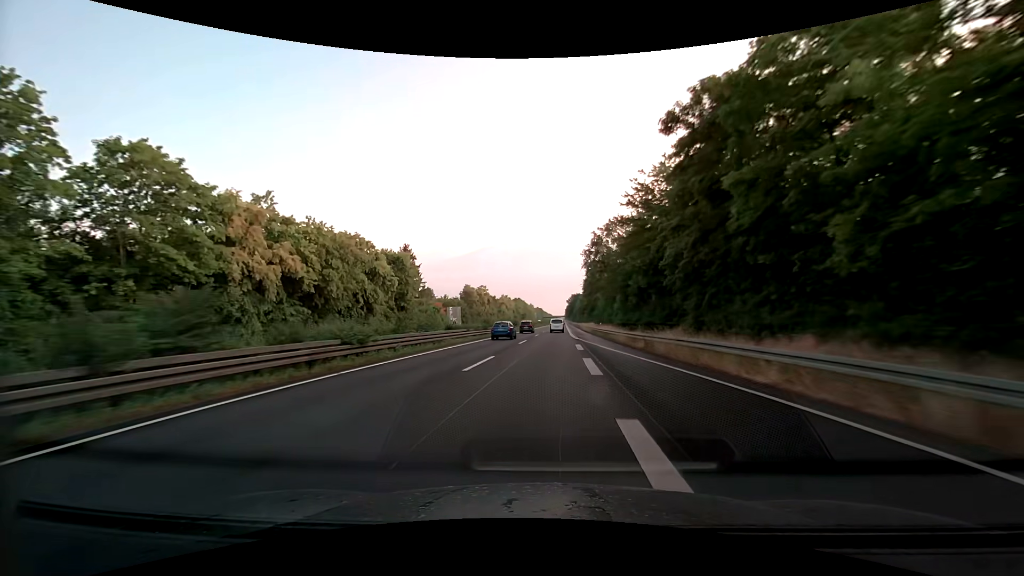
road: trunk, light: Day
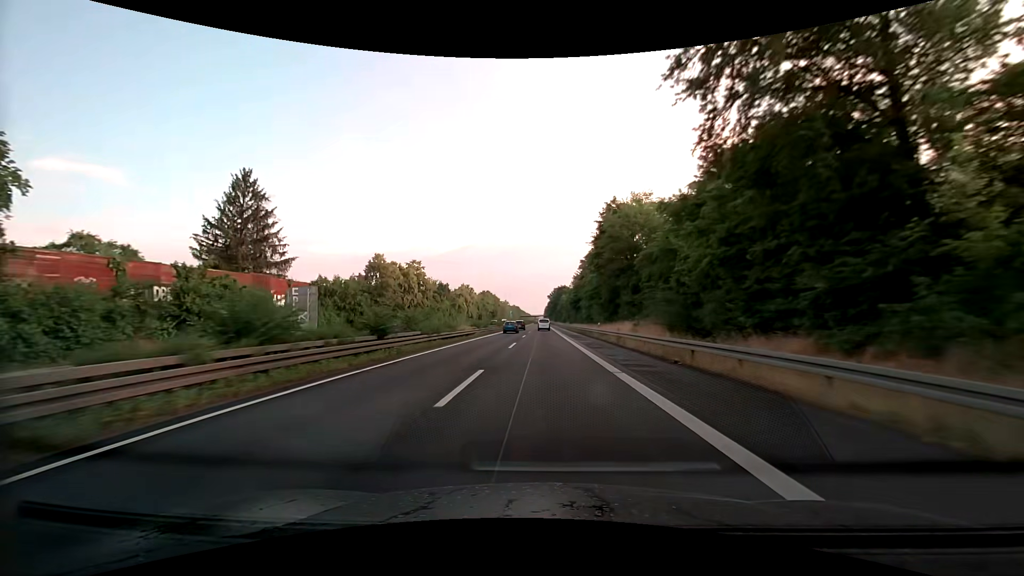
(+1.2, +60.3) m; +2°
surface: asphalt
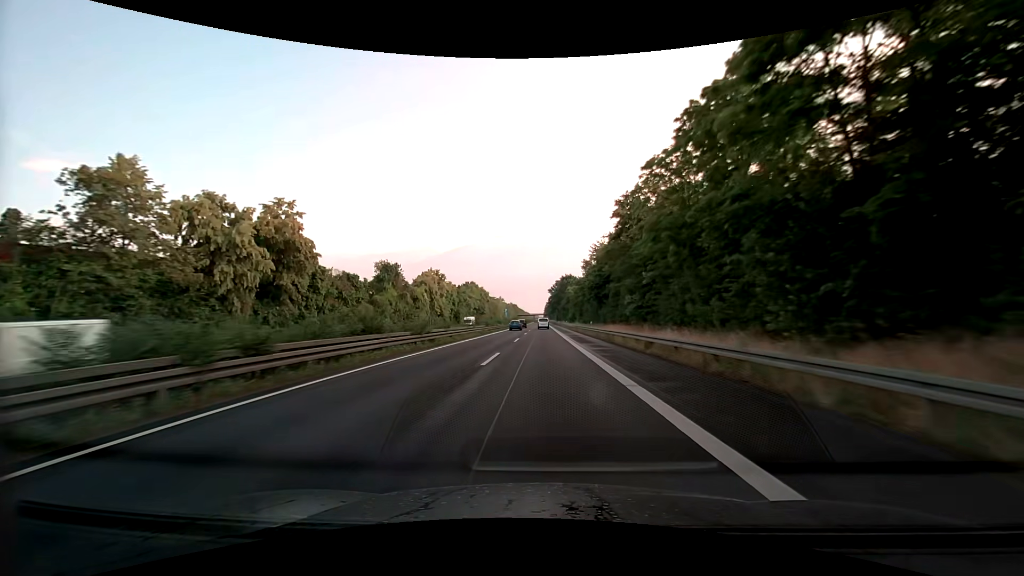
(+0.2, +46.9) m; 0°
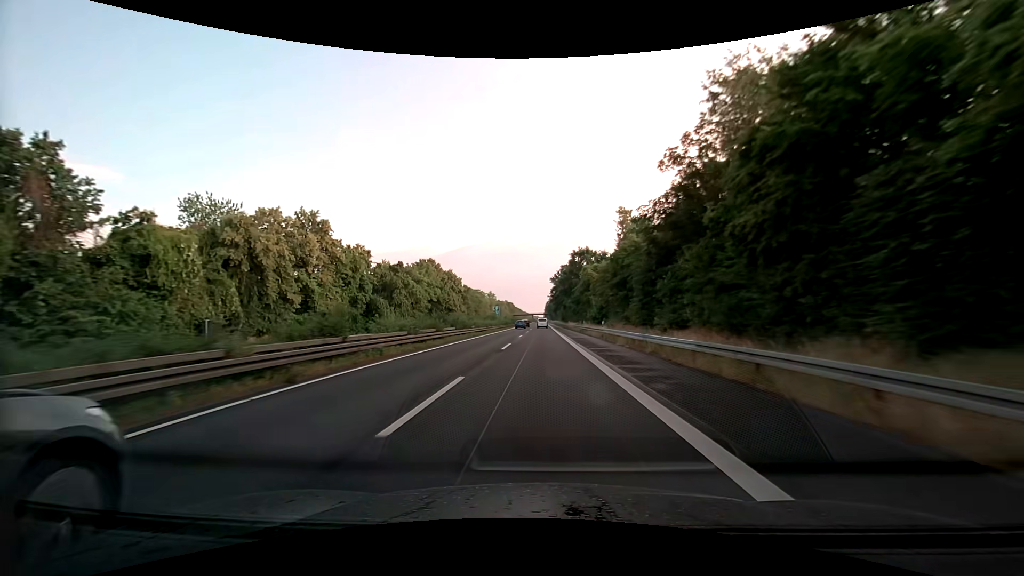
(0.0, +63.4) m; 0°
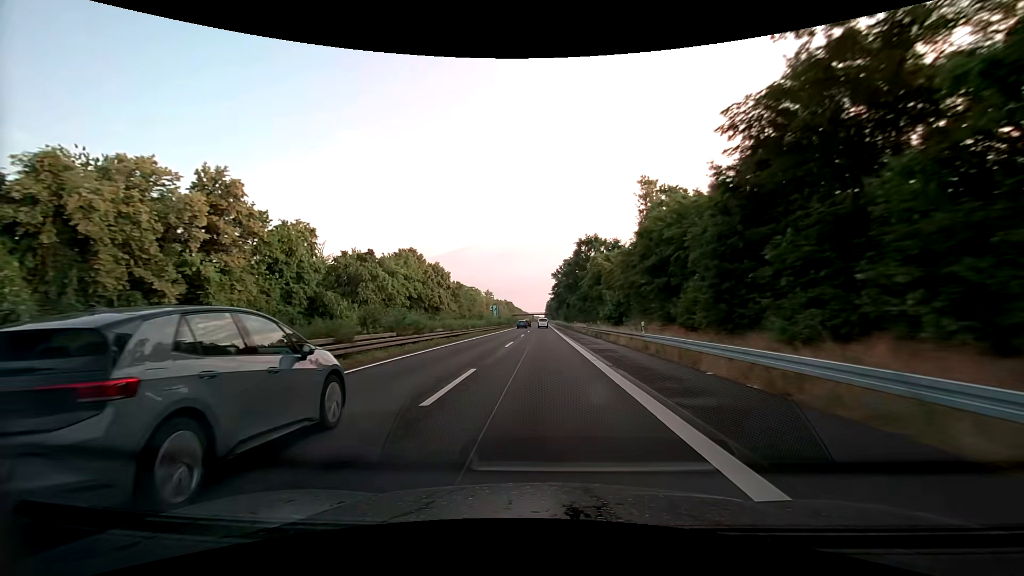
(-0.2, +15.9) m; -1°
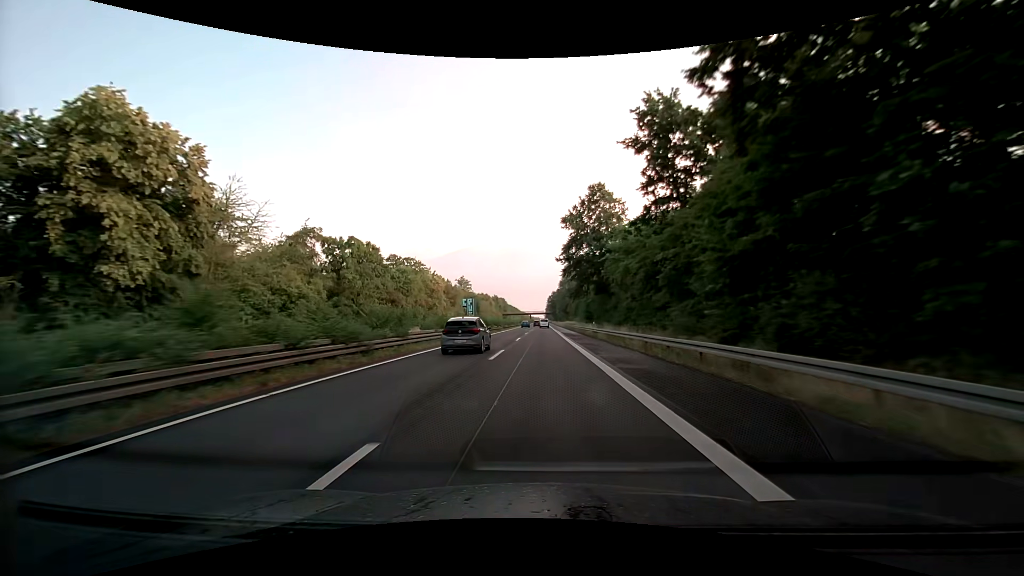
(+0.3, +80.5) m; +1°
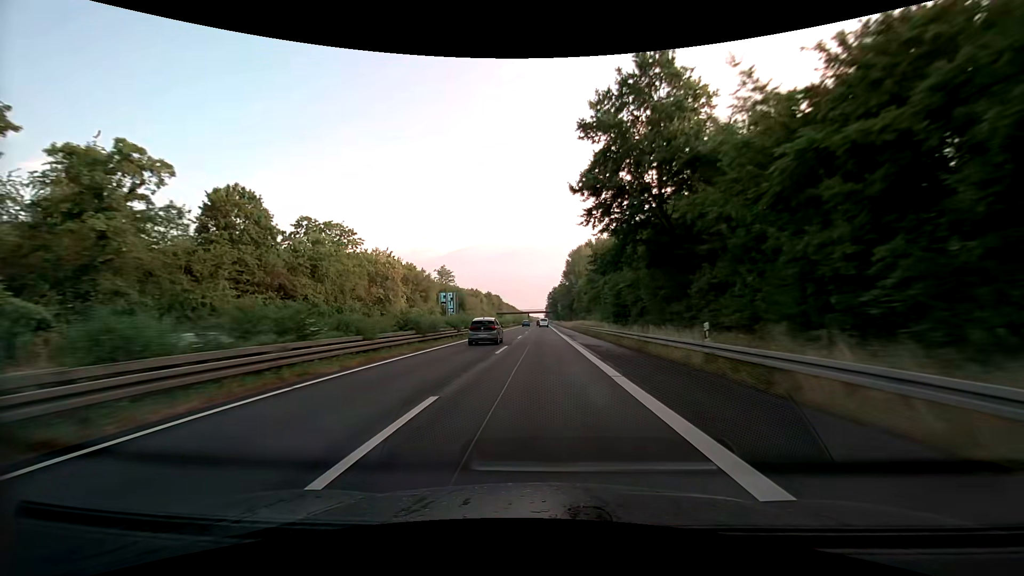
(-0.2, +32.8) m; -1°
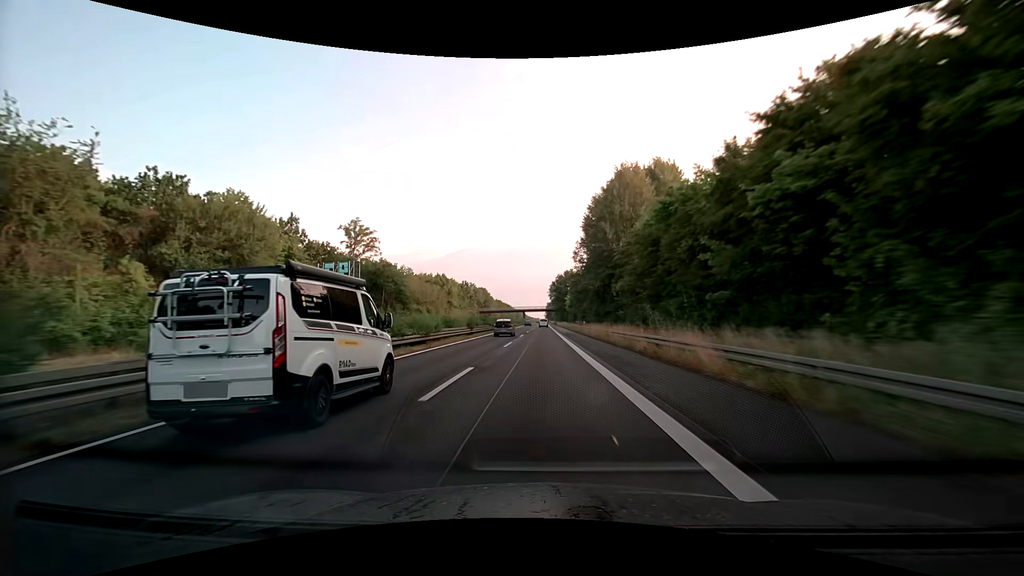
(+0.6, +66.4) m; +1°
(0, +10) (0, +20) (0, +30) (0, +40) (0, +50) (0, +60) (0, +70) (0, +80) (-1, +90) (-1, +100) m
